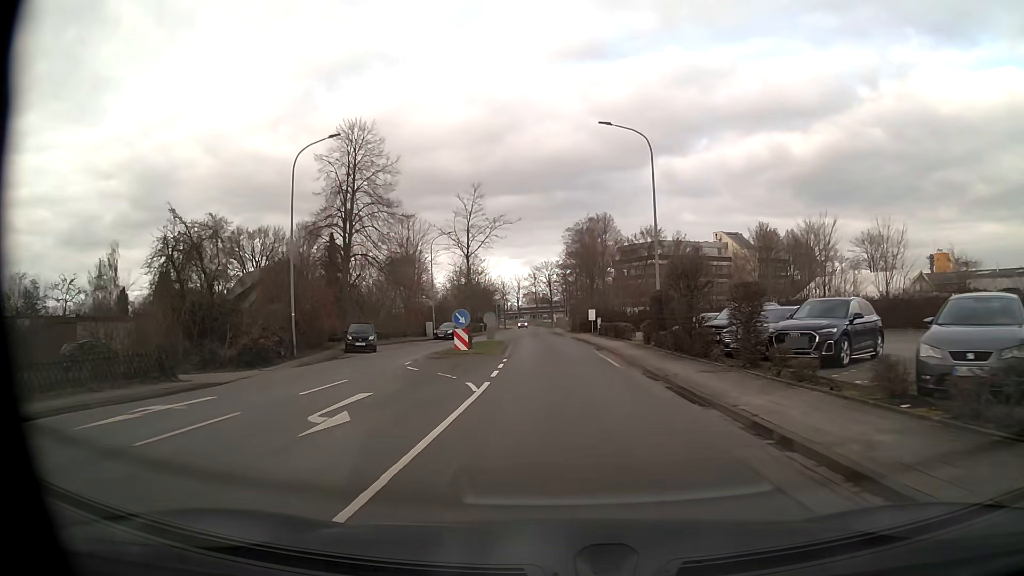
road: unclassified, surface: asphalt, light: Day
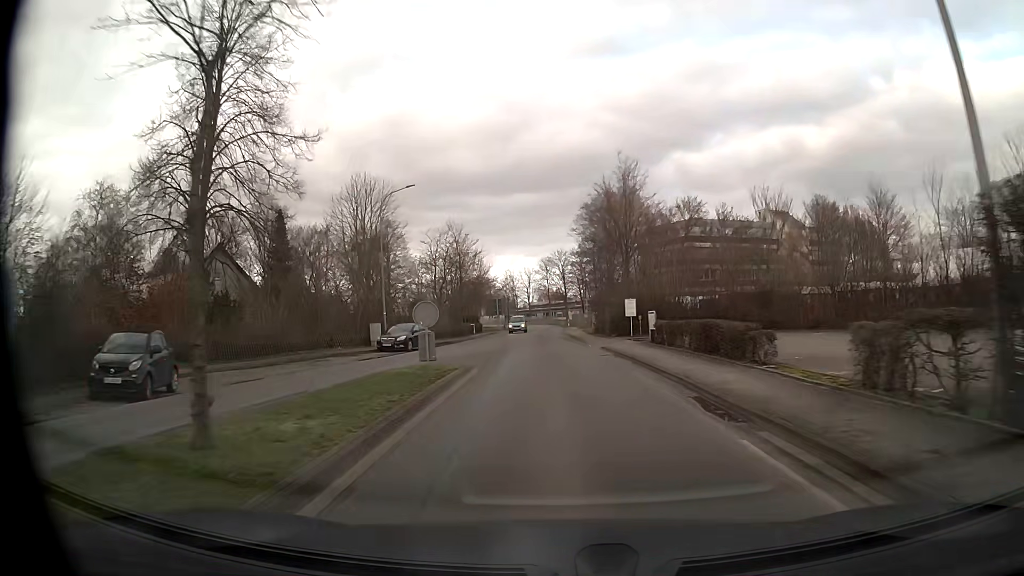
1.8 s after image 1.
(-0.2, +22.2) m; -1°
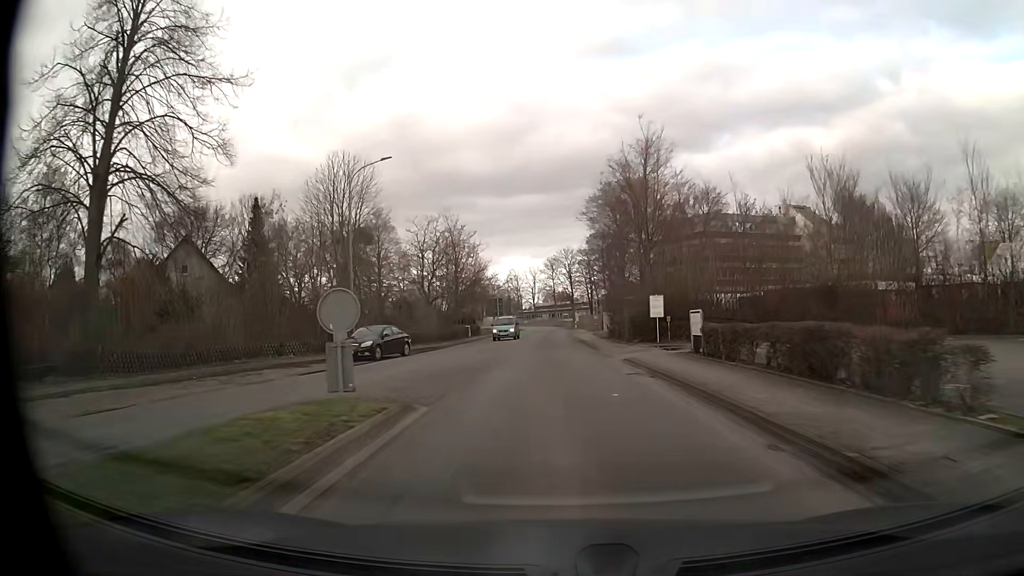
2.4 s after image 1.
(-0.1, +7.6) m; -1°
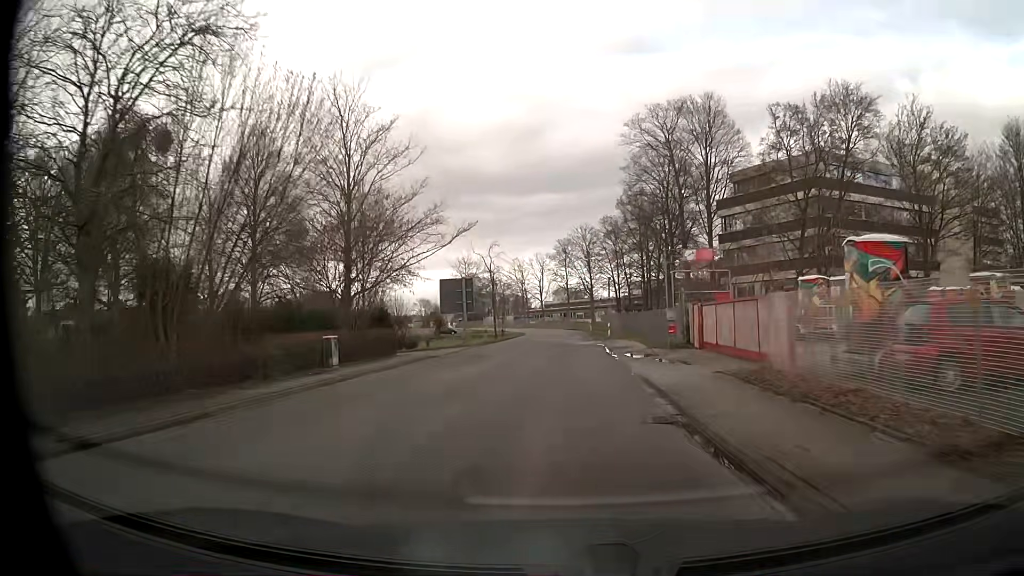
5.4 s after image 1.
(-0.4, +37.4) m; 0°
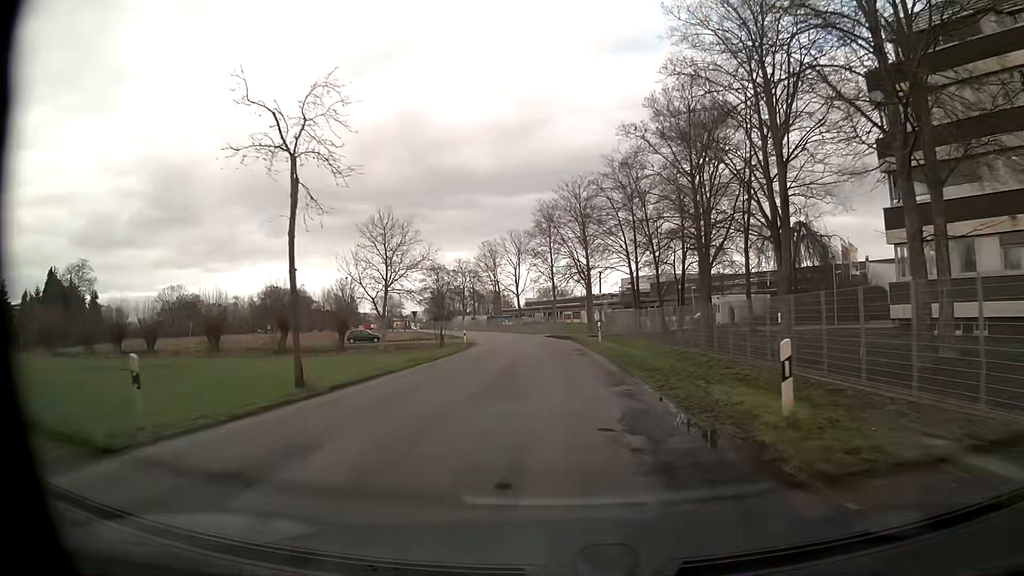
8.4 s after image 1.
(+0.2, +37.9) m; +1°
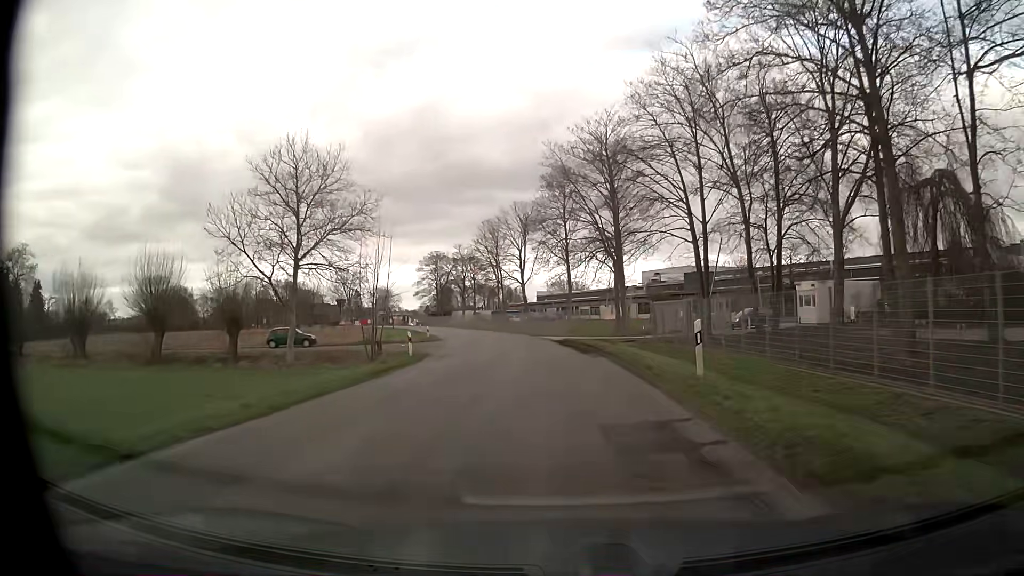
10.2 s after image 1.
(-0.2, +23.0) m; -1°
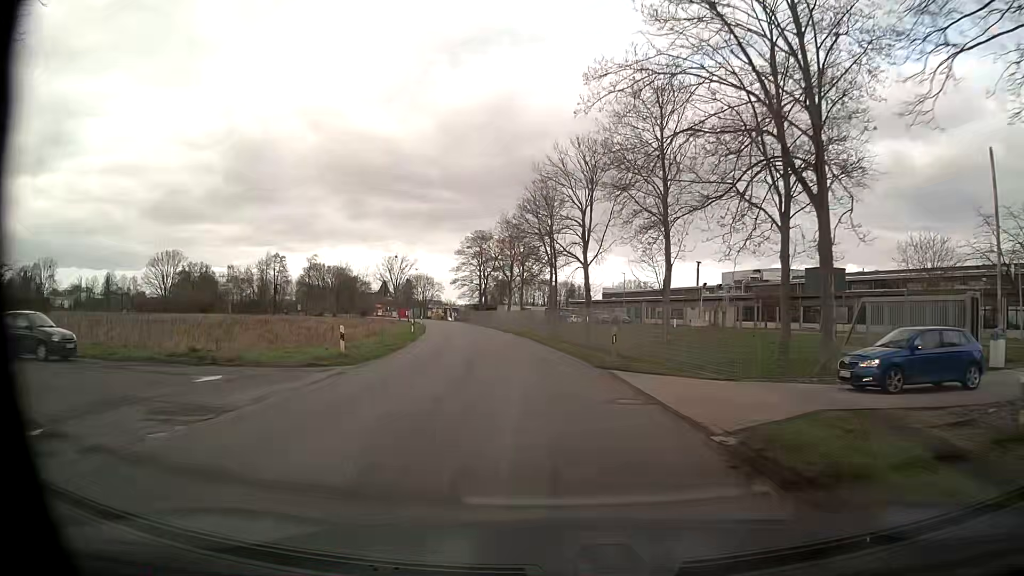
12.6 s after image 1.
(-1.3, +31.4) m; -5°
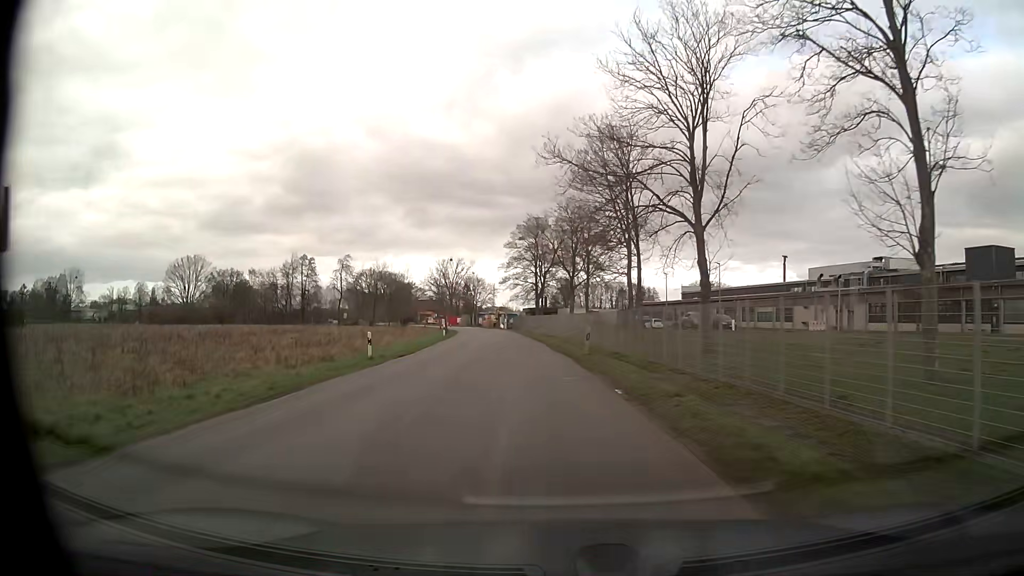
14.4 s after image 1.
(-1.2, +24.2) m; -6°
(0, +10) (-1, +20) (-2, +30) (-3, +40) (-4, +50) (-5, +60) (-6, +70) (-8, +80) (-9, +89) (-11, +99) m
